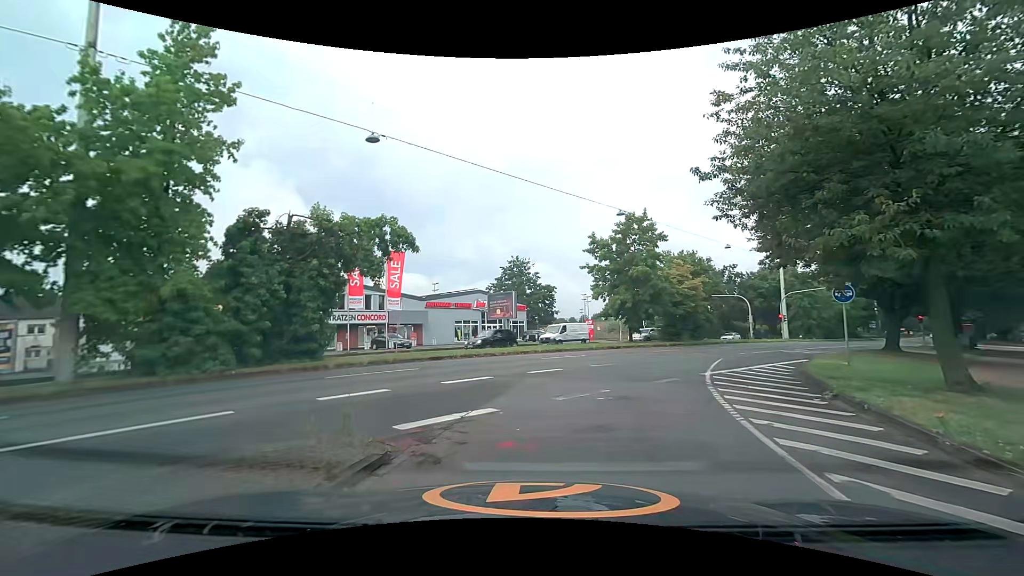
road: primary_link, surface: asphalt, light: Day
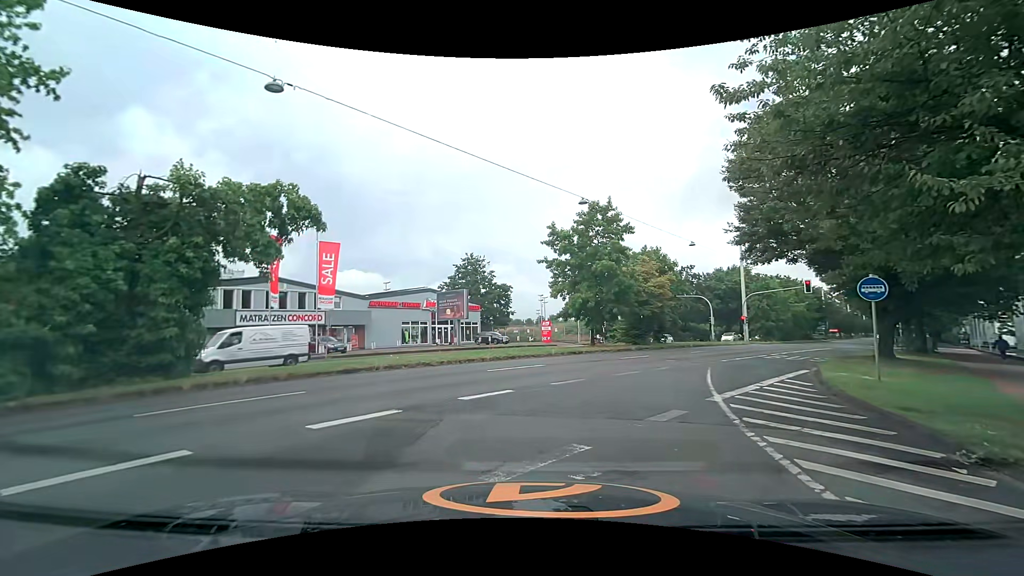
(0.0, +4.3) m; +4°
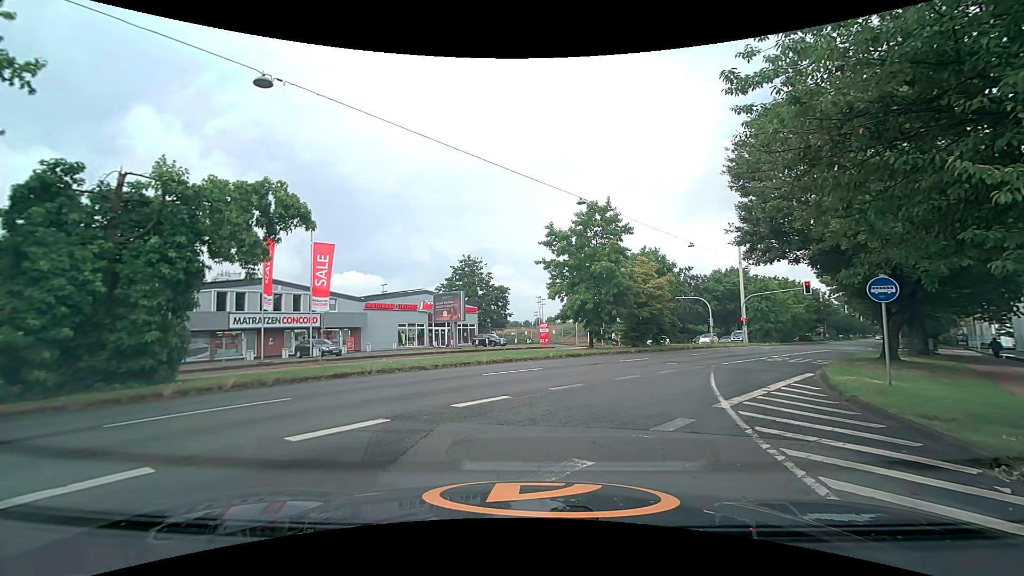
(0.0, +0.5) m; 0°
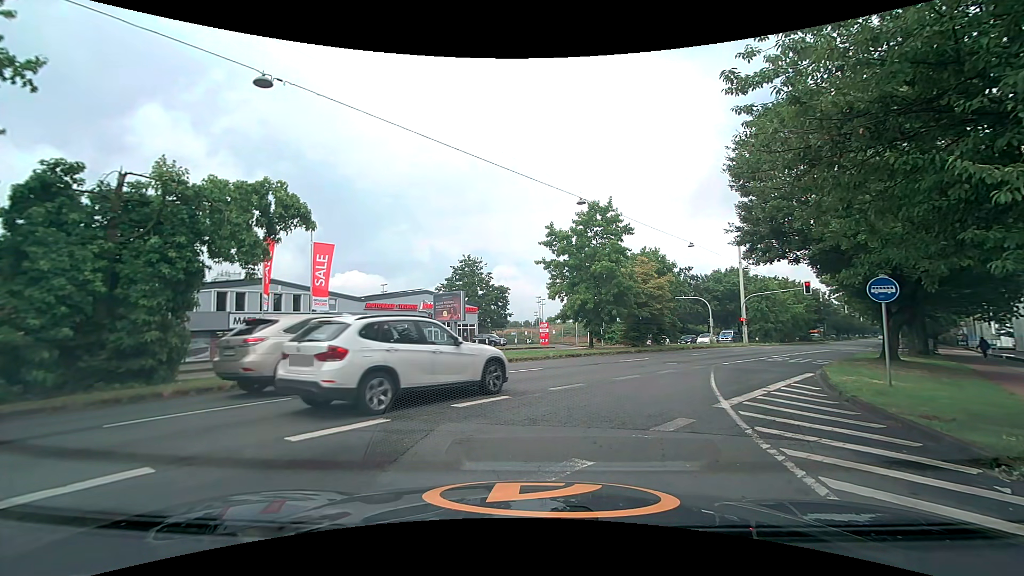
(0.0, 0.0) m; 0°
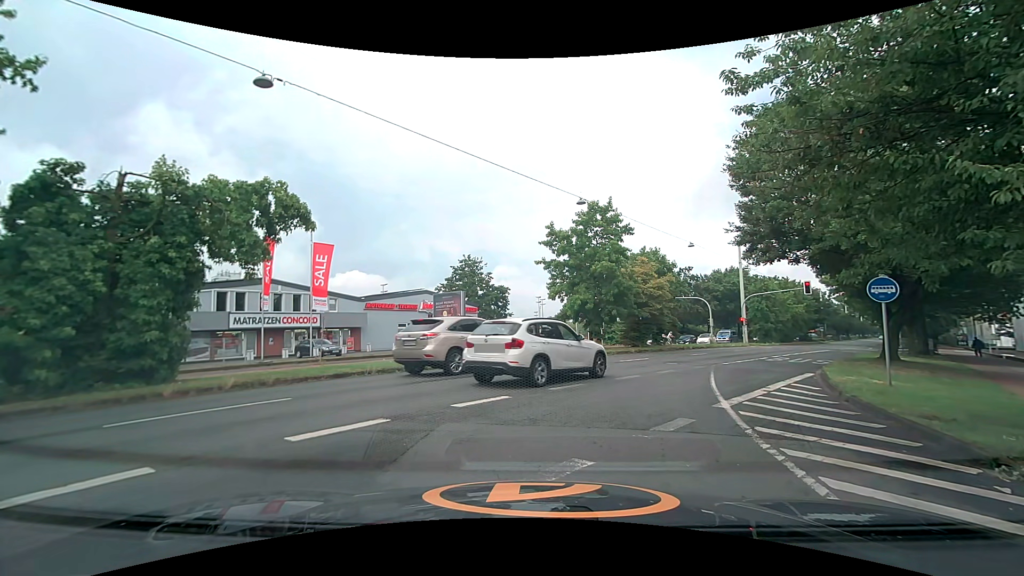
(0.0, 0.0) m; 0°
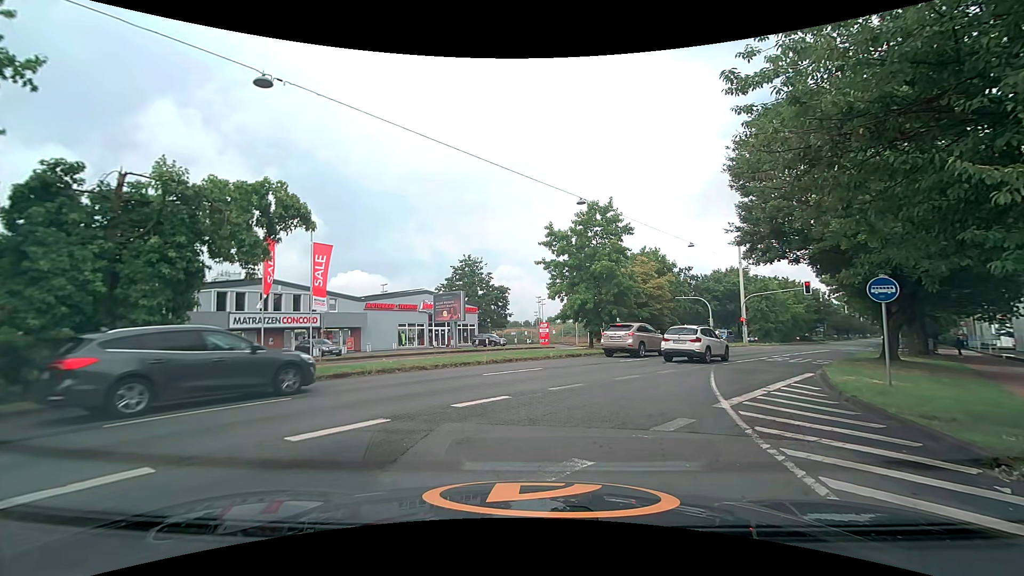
(0.0, 0.0) m; 0°
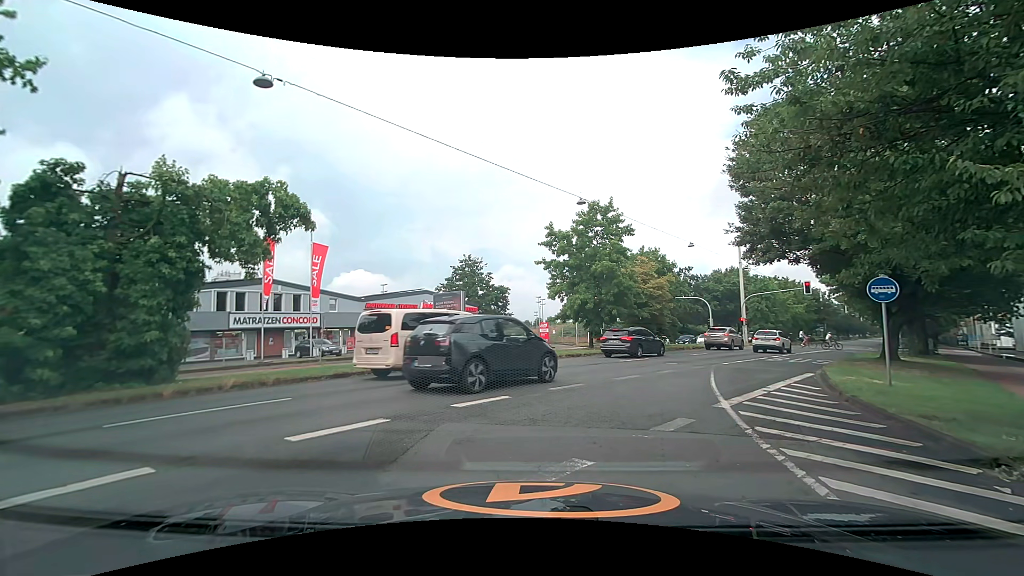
(0.0, 0.0) m; 0°
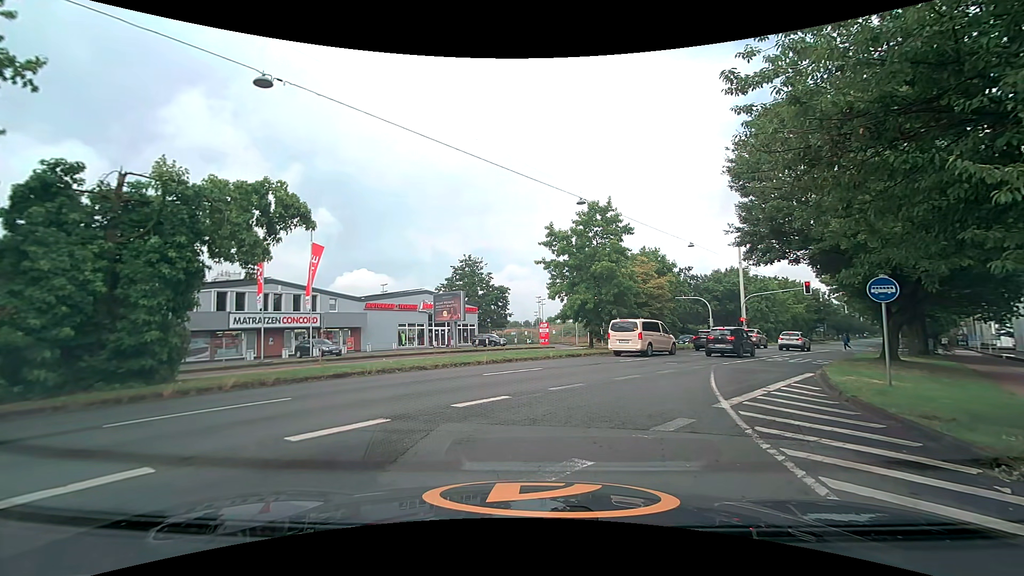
(0.0, 0.0) m; 0°
(0, +10) (+3, +19) (+8, +28) (+14, +36) (+19, +45) (+25, +53) (+31, +61) (+36, +69) (+42, +78) (+47, +86) m
